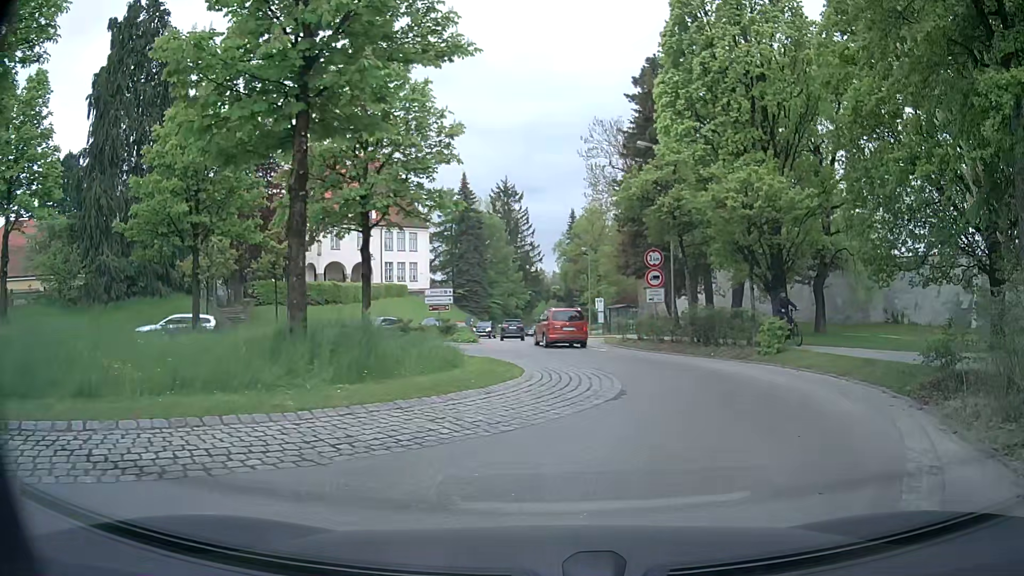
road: secondary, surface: asphalt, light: Day
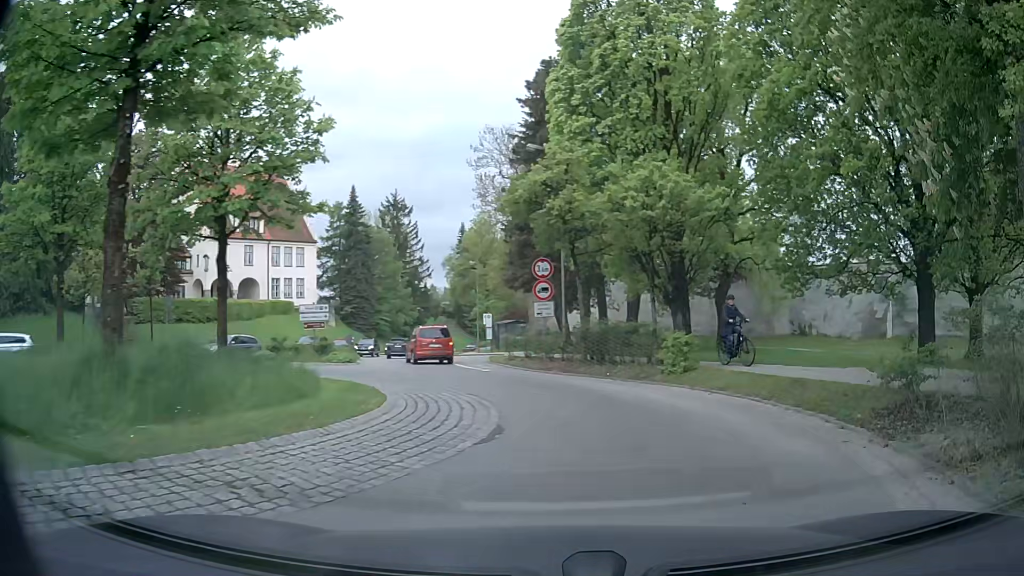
(+0.2, +2.4) m; +9°
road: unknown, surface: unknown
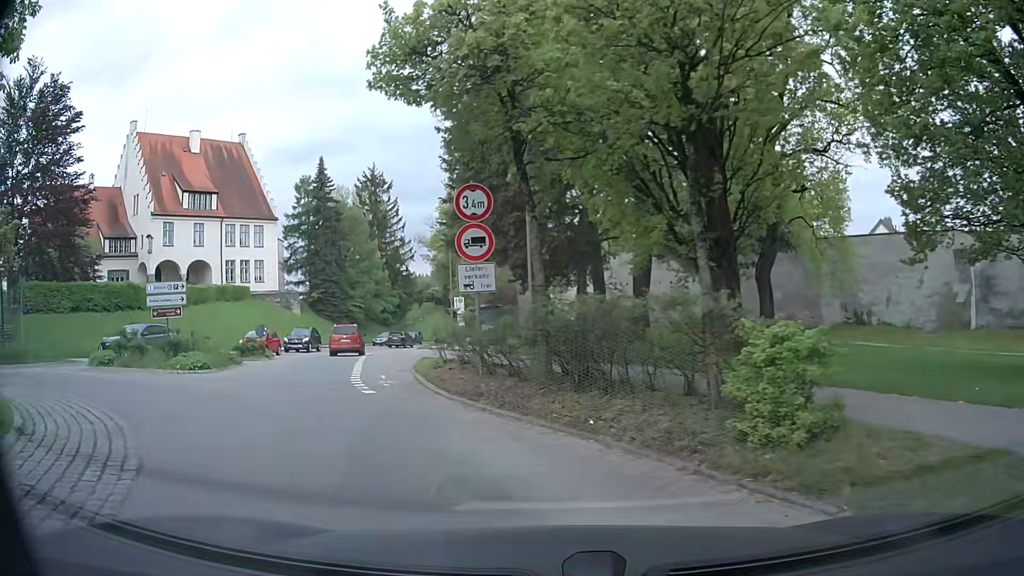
(+1.6, +11.3) m; +3°
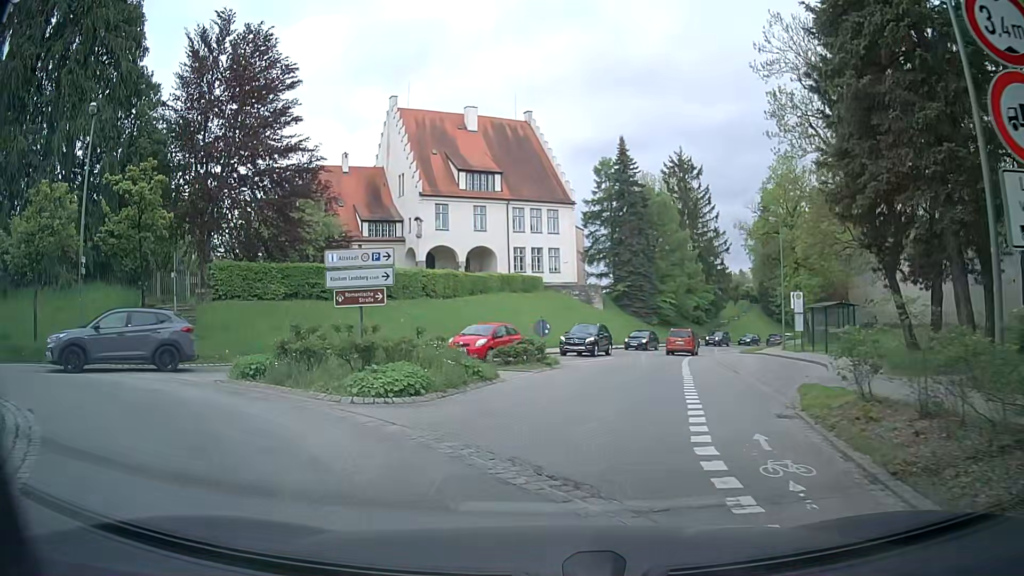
(-2.2, +8.4) m; -27°
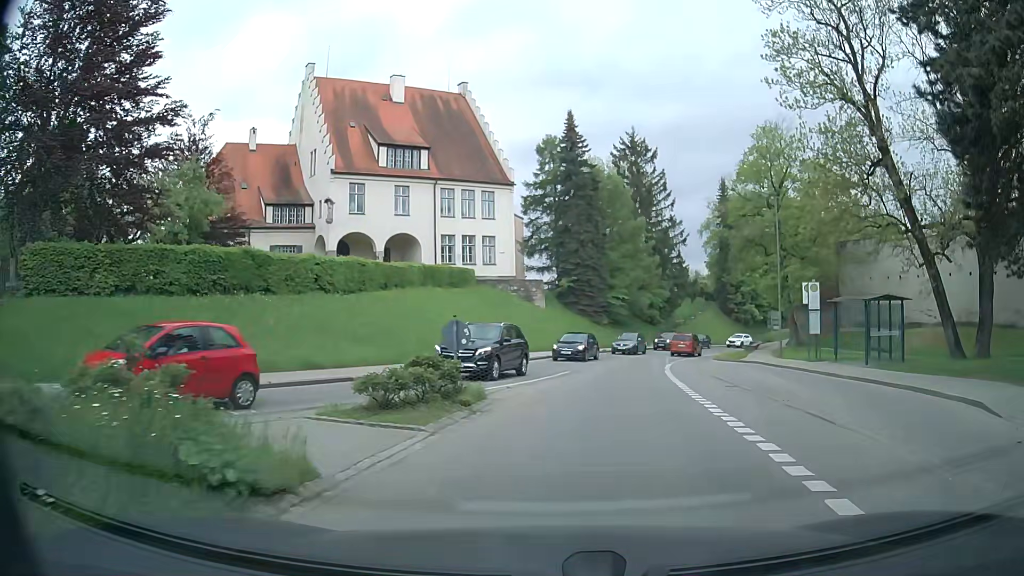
(0.0, +10.0) m; +5°
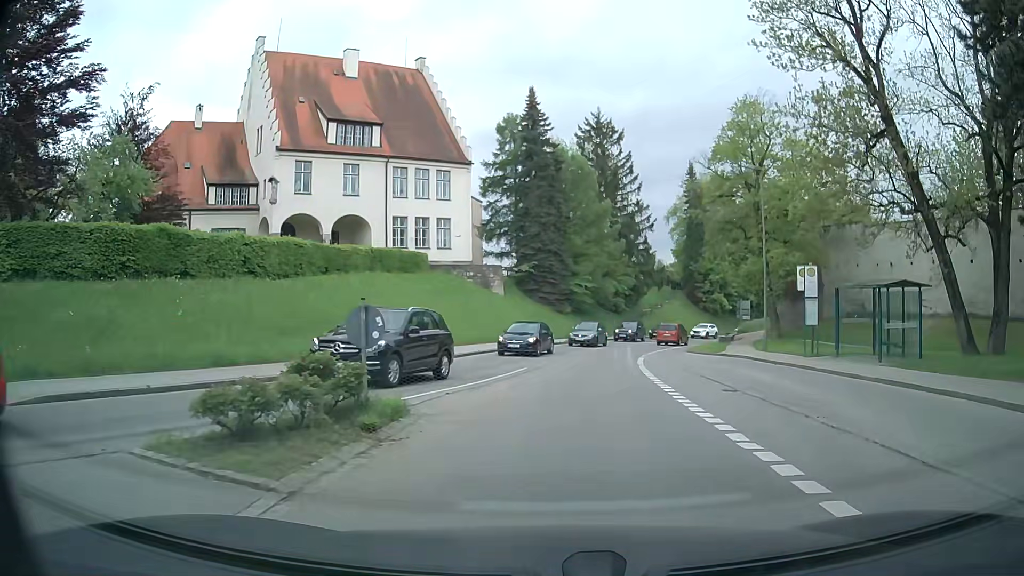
(+0.1, +3.9) m; +2°
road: secondary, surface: asphalt
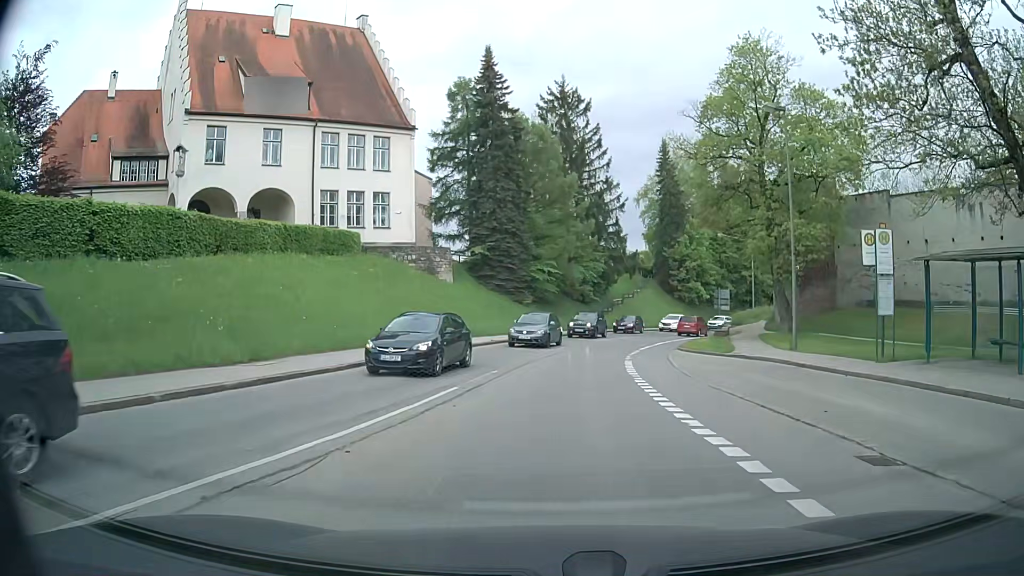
(+0.3, +8.5) m; +4°
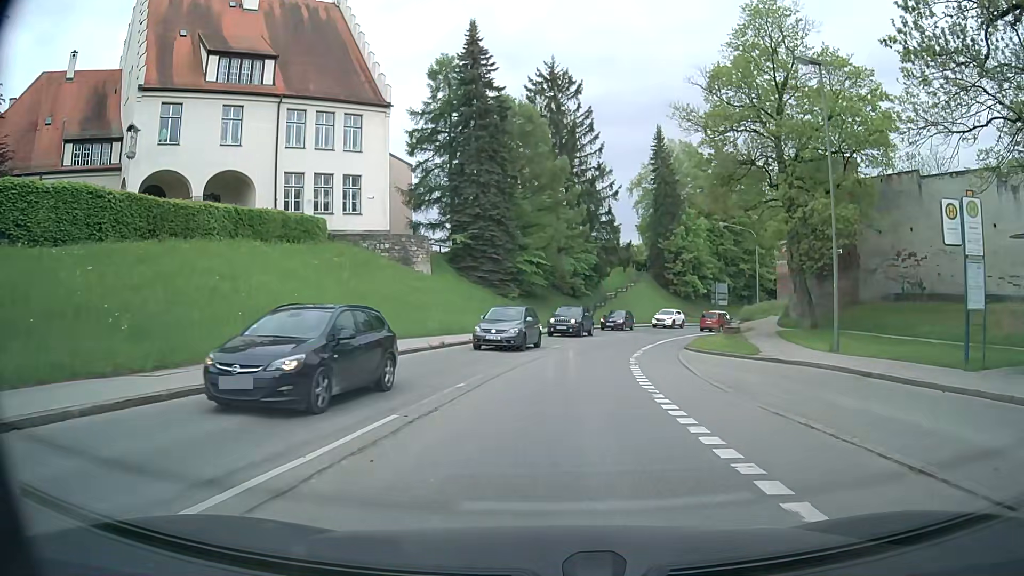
(0.0, +4.5) m; +1°
(0, +10) (+1, +20) (+3, +30) (+5, +39) (+9, +49) (+13, +58) (+19, +66) (+25, +74) (+31, +82) (+39, +89) m
